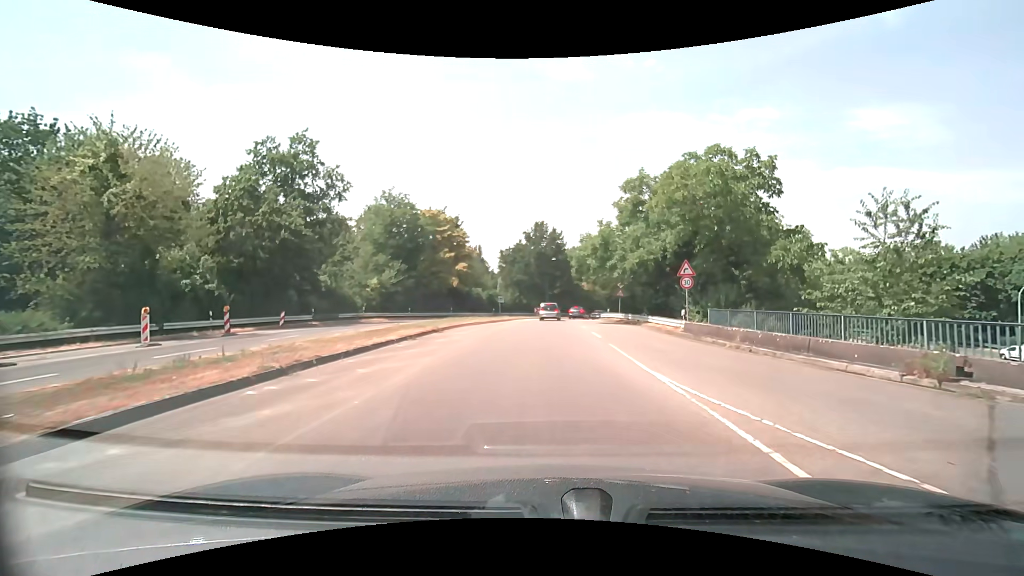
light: Day
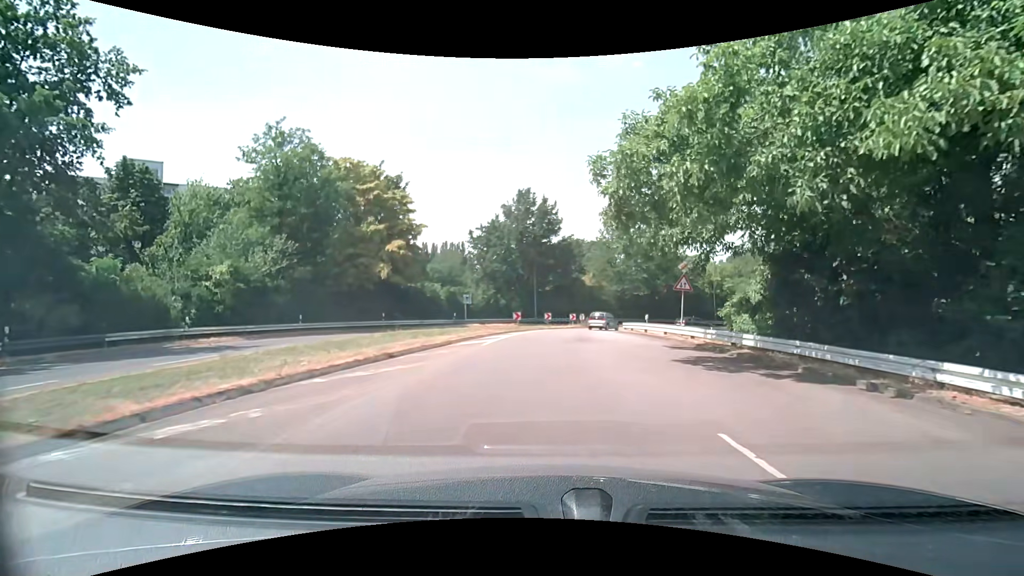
(+0.1, +23.4) m; 0°
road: tertiary_link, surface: asphalt
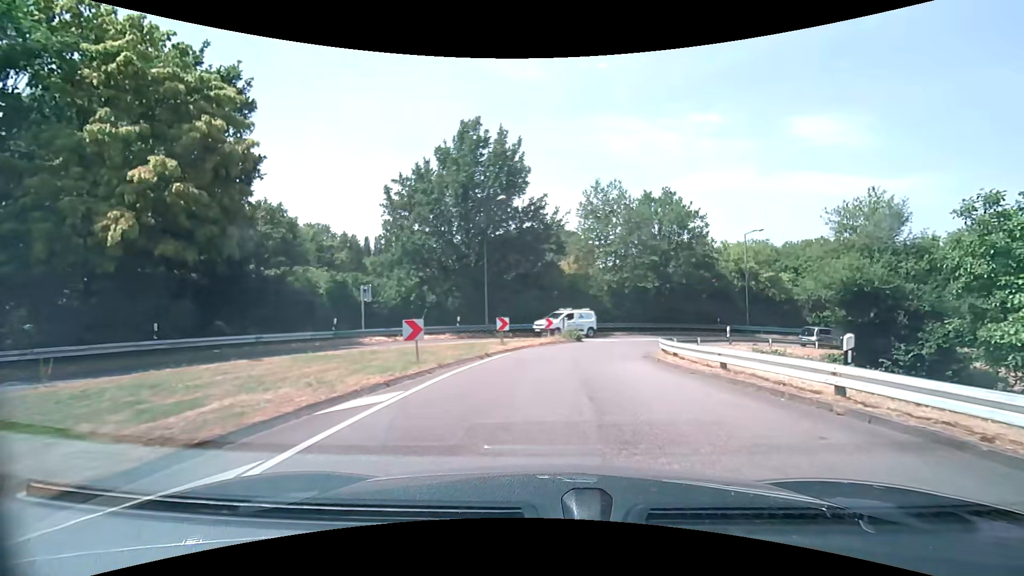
(+0.5, +20.6) m; +3°
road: tertiary
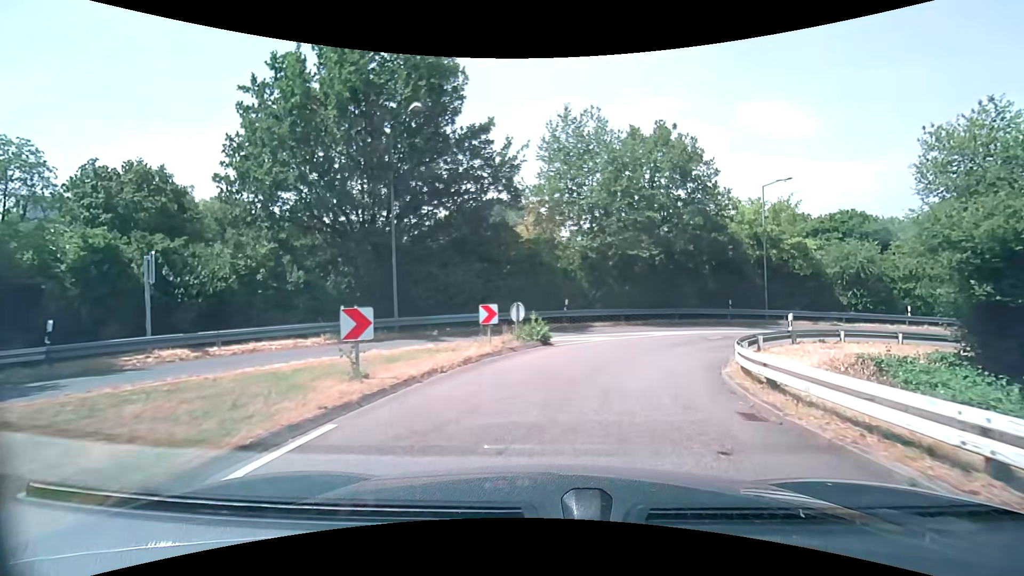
(+0.7, +12.5) m; +5°
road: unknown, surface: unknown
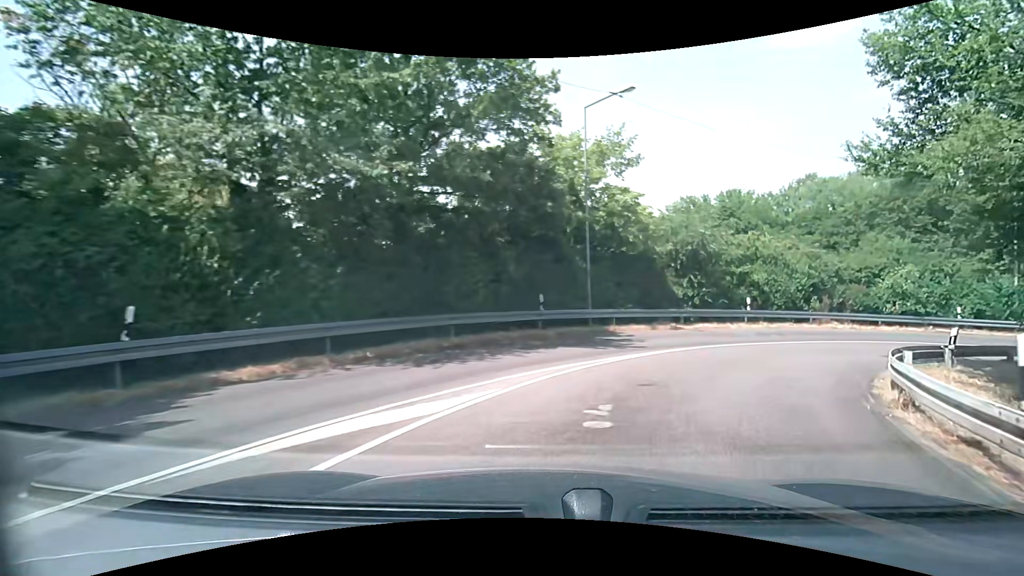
(+2.6, +16.6) m; +24°
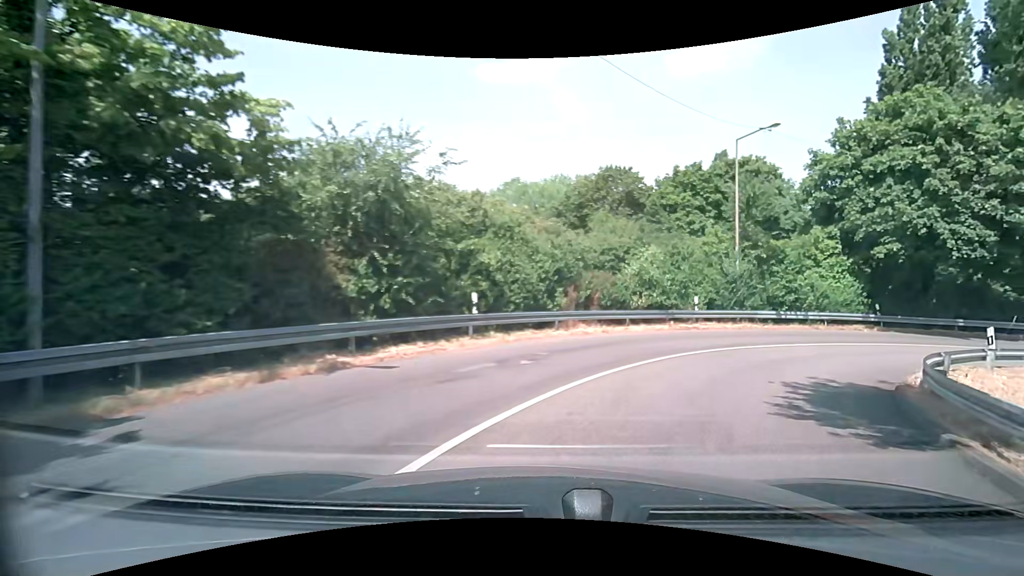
(+3.2, +12.1) m; +30°
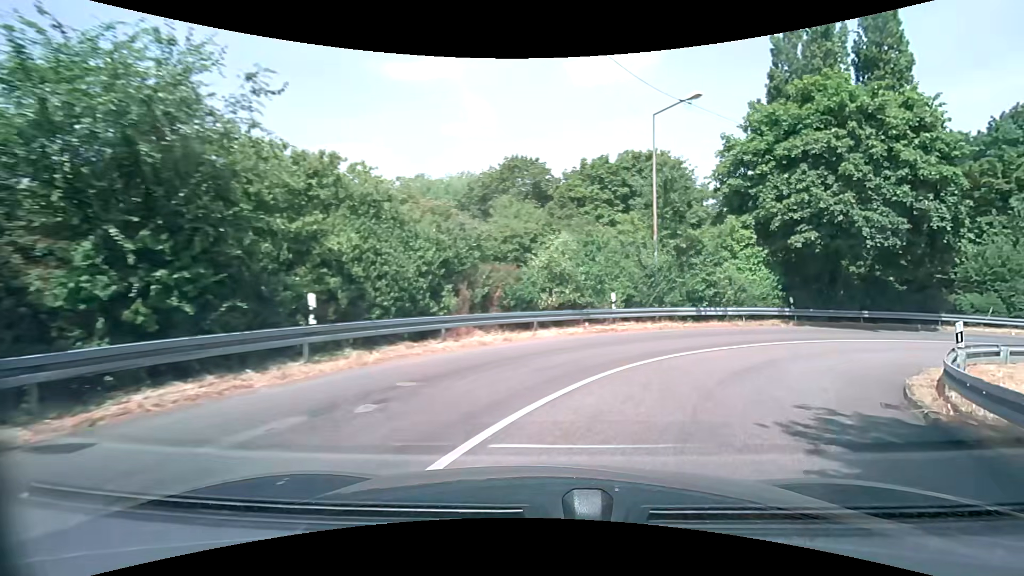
(+0.4, +4.2) m; +11°
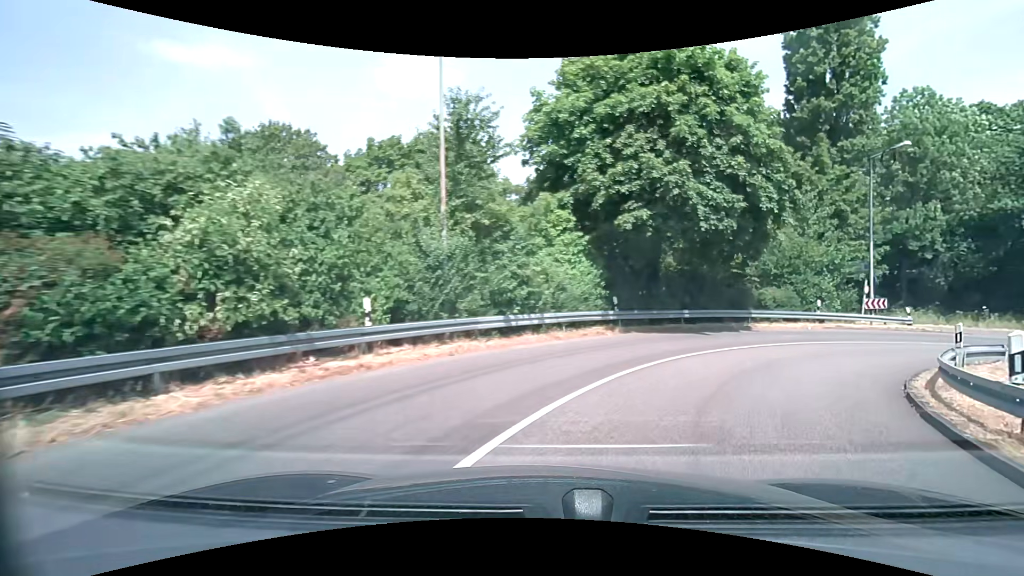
(+1.5, +8.2) m; +22°
(+2, +10) (+9, +17) (+18, +21) (+28, +21) (+37, +17) (+45, +12) (+54, +7) (+62, +1) (+70, -4) (+79, -10) m
